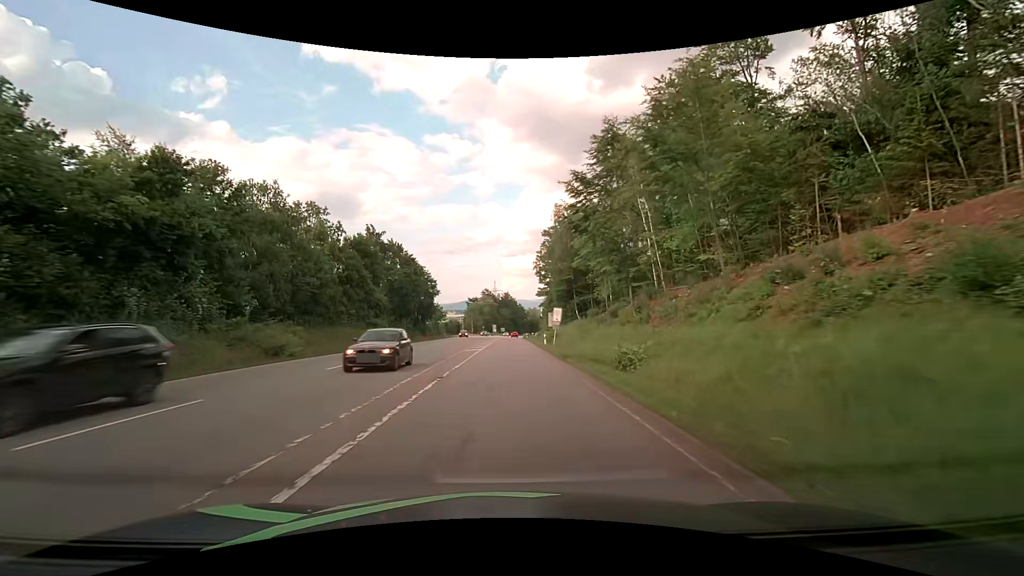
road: secondary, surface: asphalt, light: Day
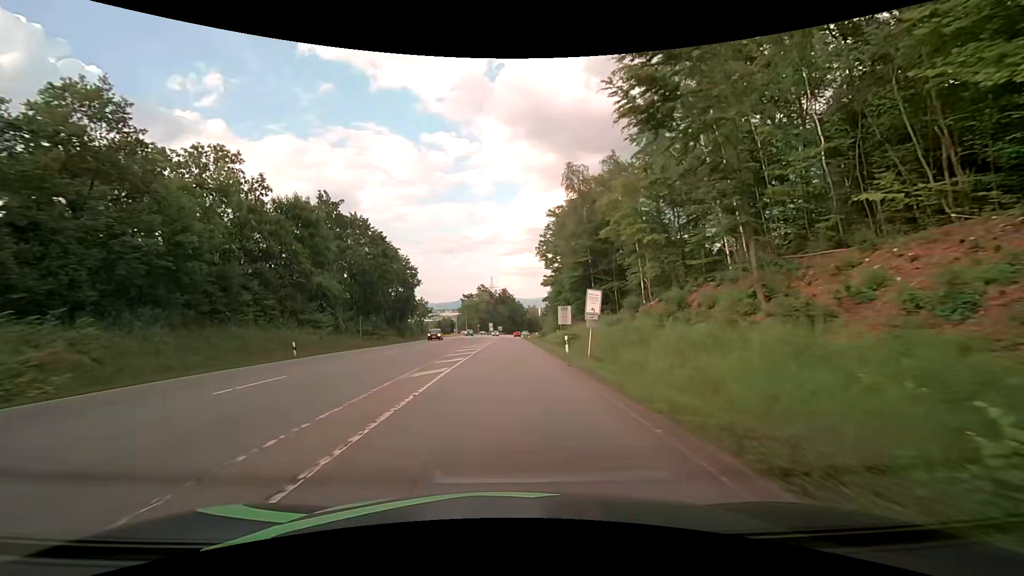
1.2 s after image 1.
(0.0, +18.1) m; 0°
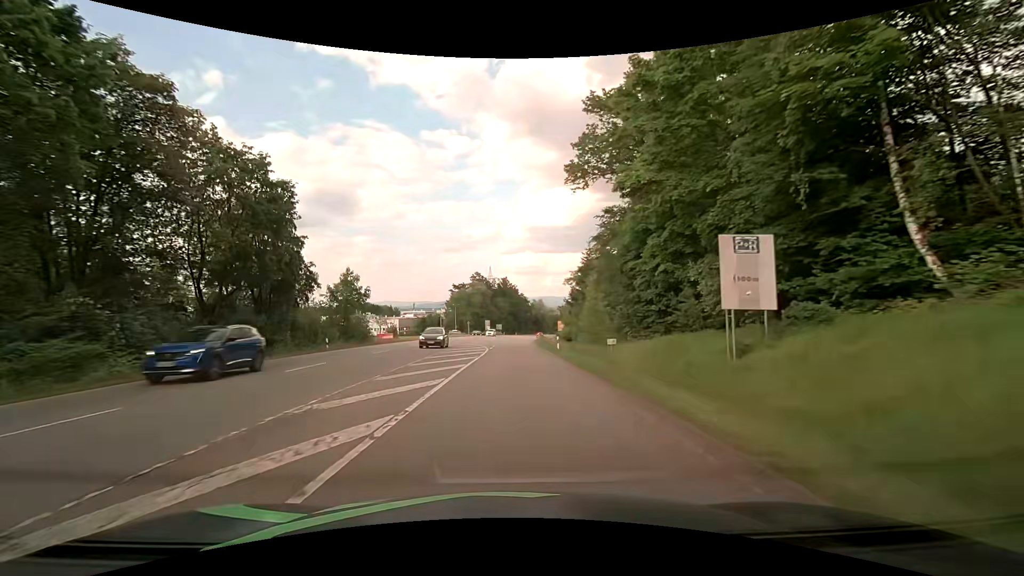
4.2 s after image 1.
(+0.1, +45.4) m; 0°
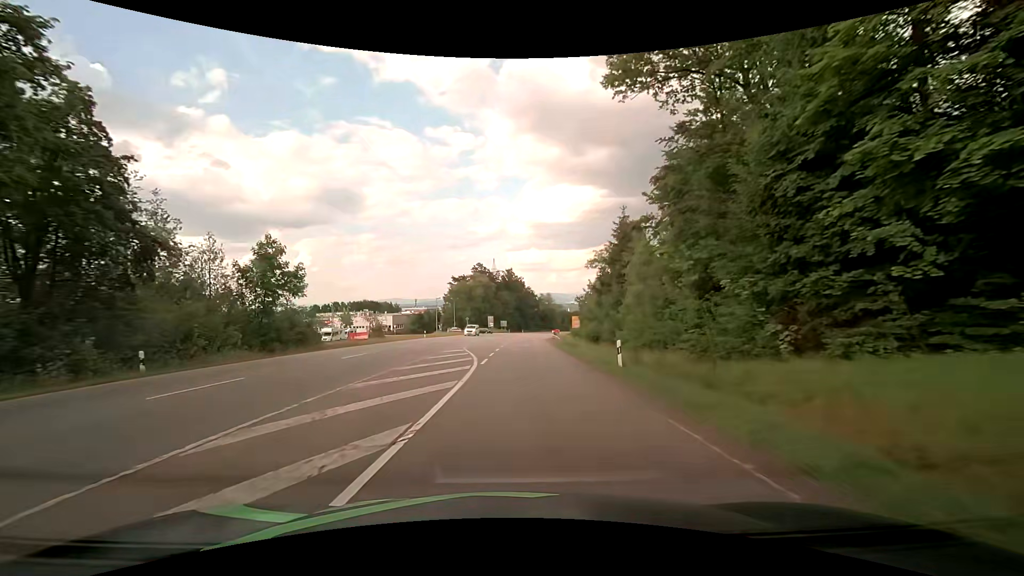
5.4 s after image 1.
(0.0, +18.2) m; 0°
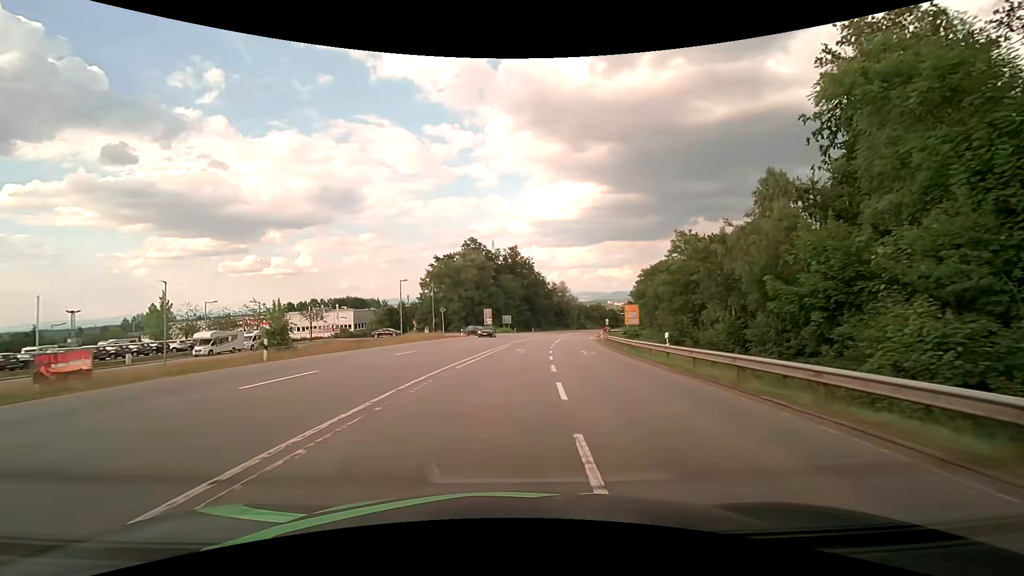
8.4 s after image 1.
(-0.8, +45.0) m; 0°
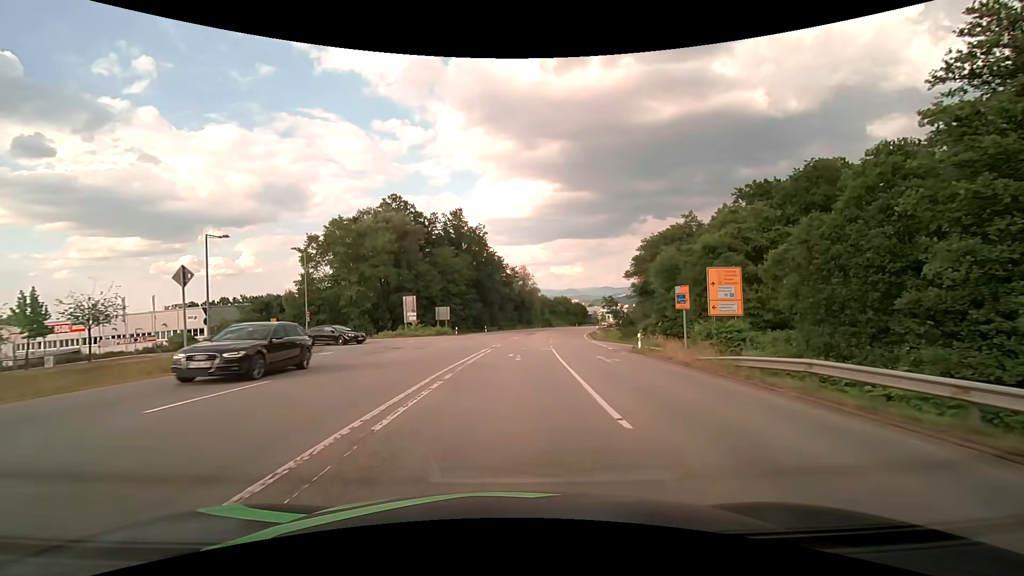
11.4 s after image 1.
(+1.8, +38.0) m; +5°
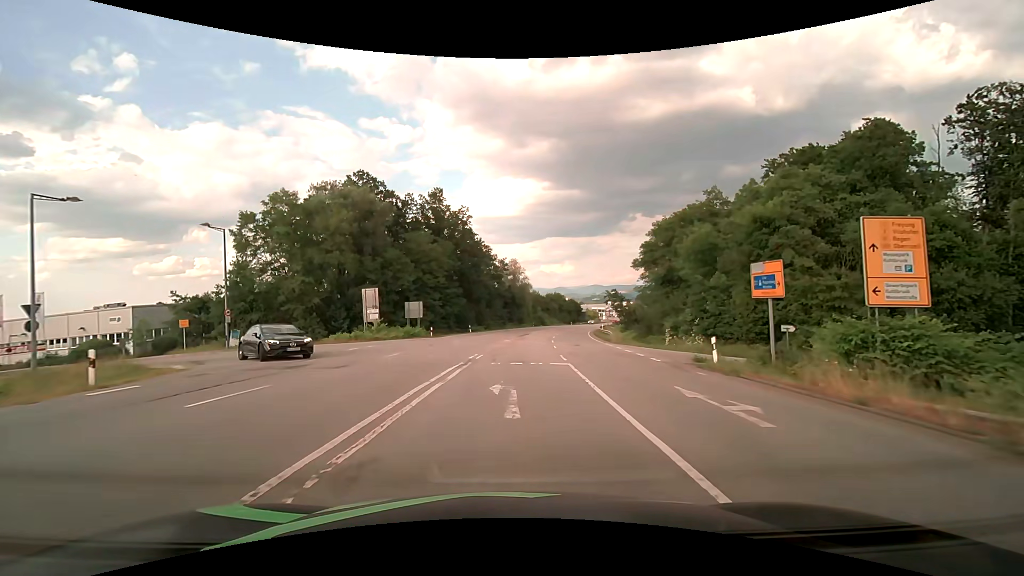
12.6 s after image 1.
(+0.2, +12.1) m; +1°
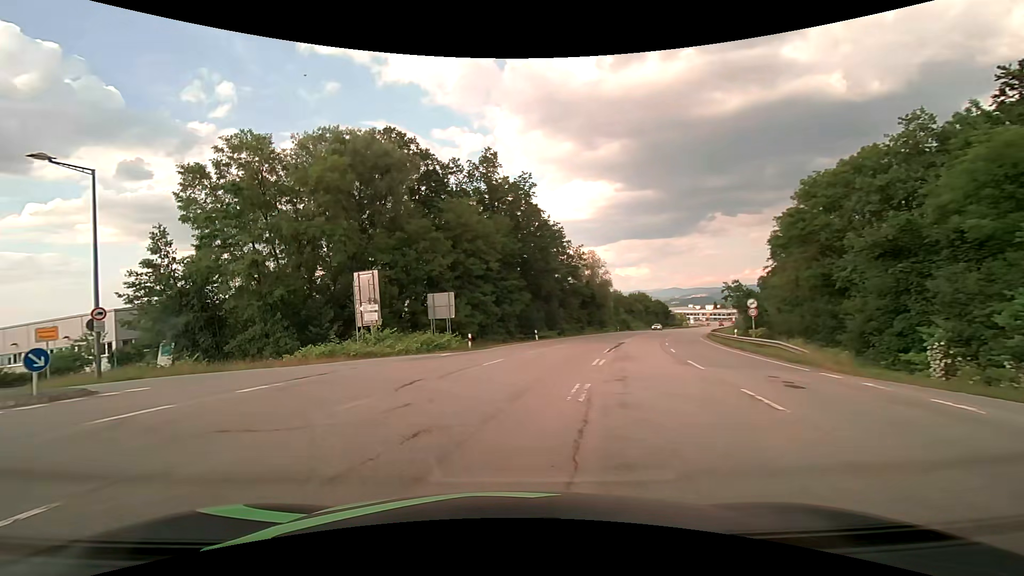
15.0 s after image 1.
(-0.3, +19.0) m; -8°
(-2, +10) (-9, +17) (-18, +20) (-28, +23) (-38, +25) (-47, +28) (-57, +32) (-66, +35) (-75, +39) (-85, +42) m
